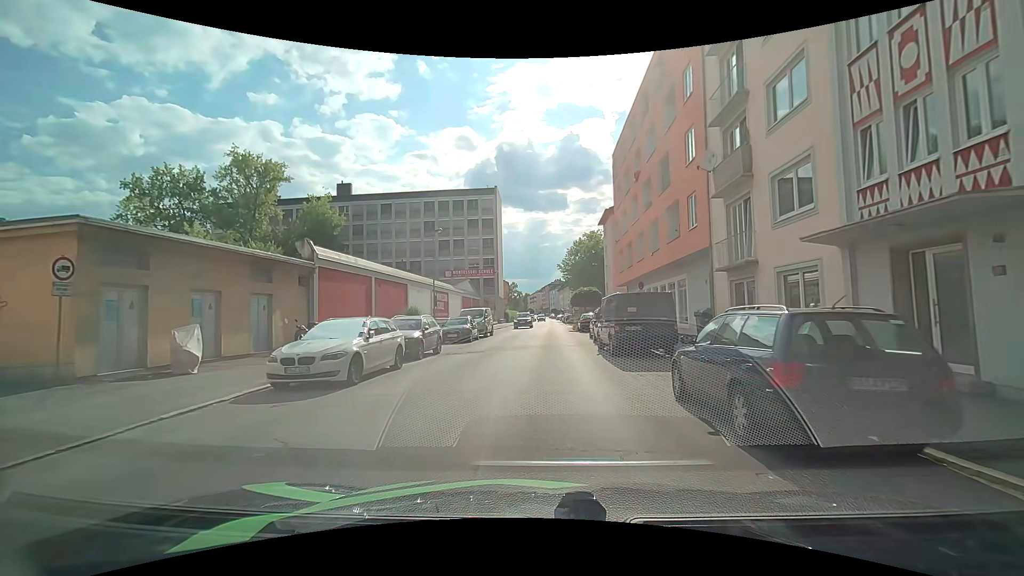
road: tertiary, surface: asphalt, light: Day
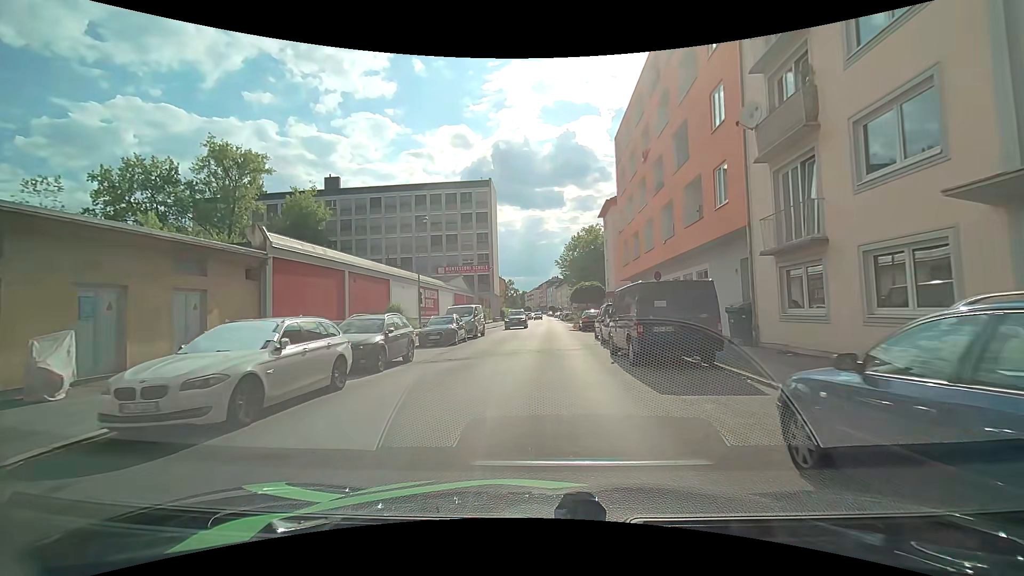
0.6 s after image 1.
(0.0, +4.0) m; +2°
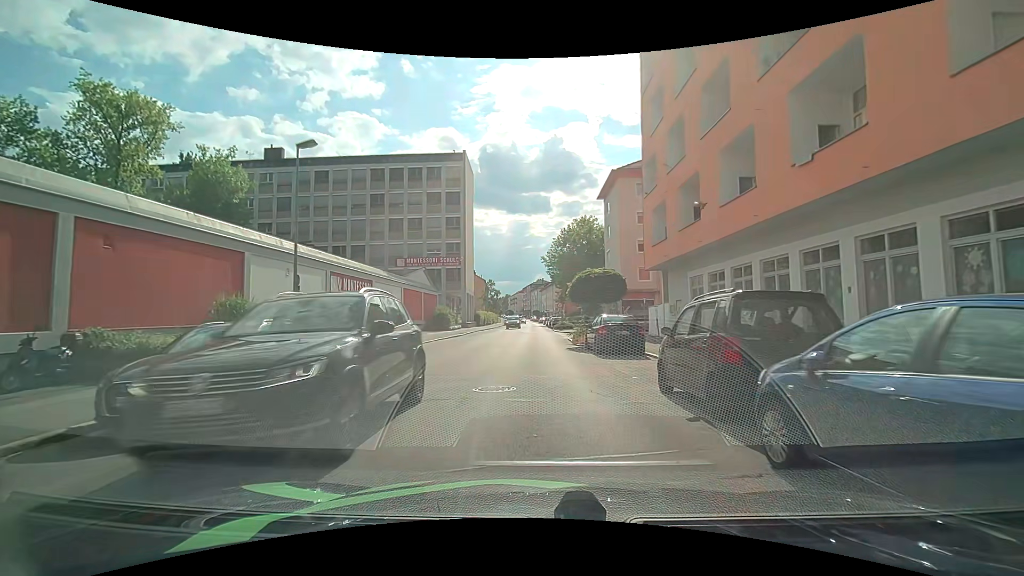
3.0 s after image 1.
(0.0, +16.1) m; 0°
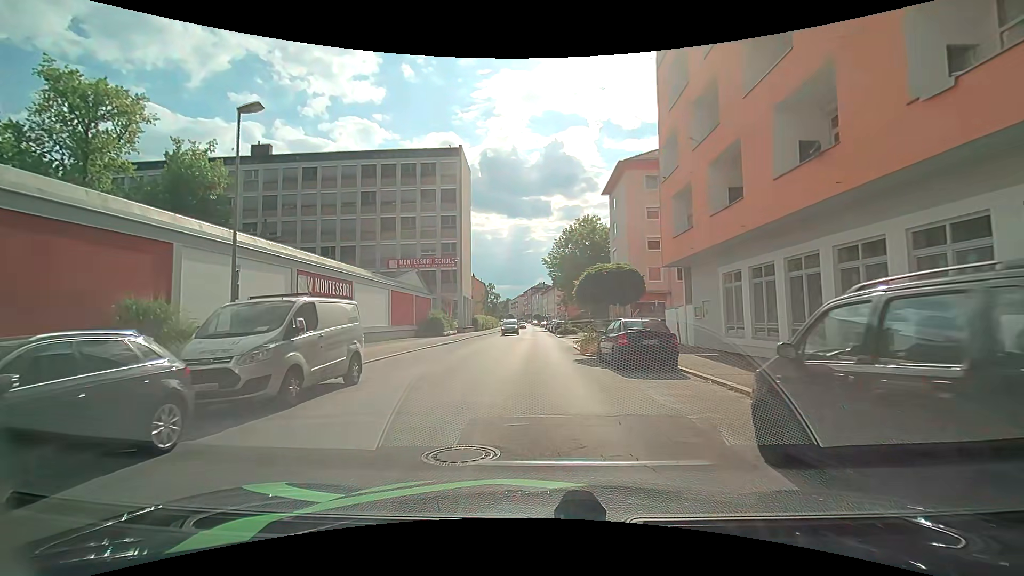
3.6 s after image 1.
(0.0, +4.0) m; +2°
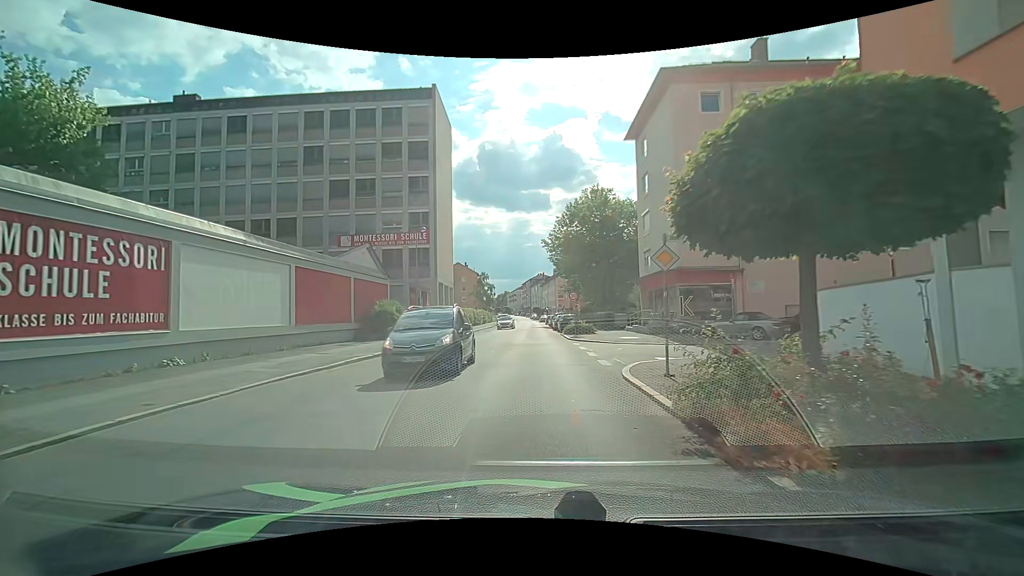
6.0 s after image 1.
(-0.3, +15.5) m; 0°
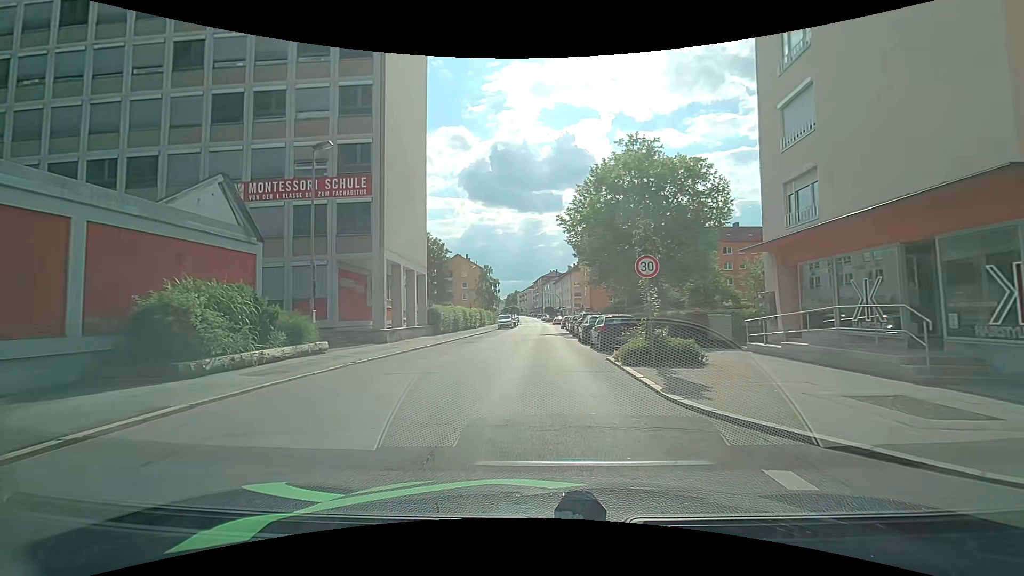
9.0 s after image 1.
(-0.7, +19.9) m; -2°
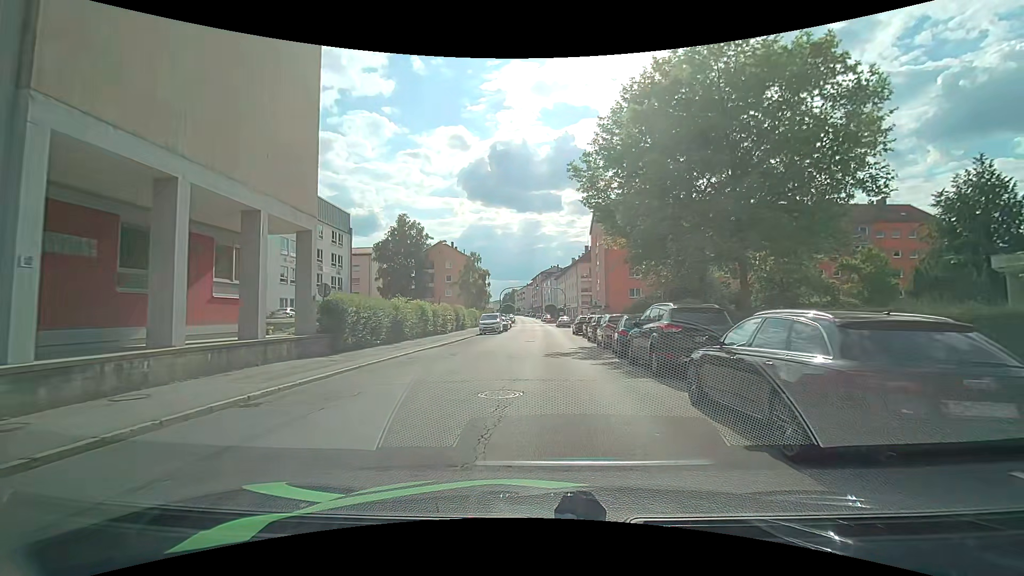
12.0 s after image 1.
(-0.4, +20.6) m; -1°
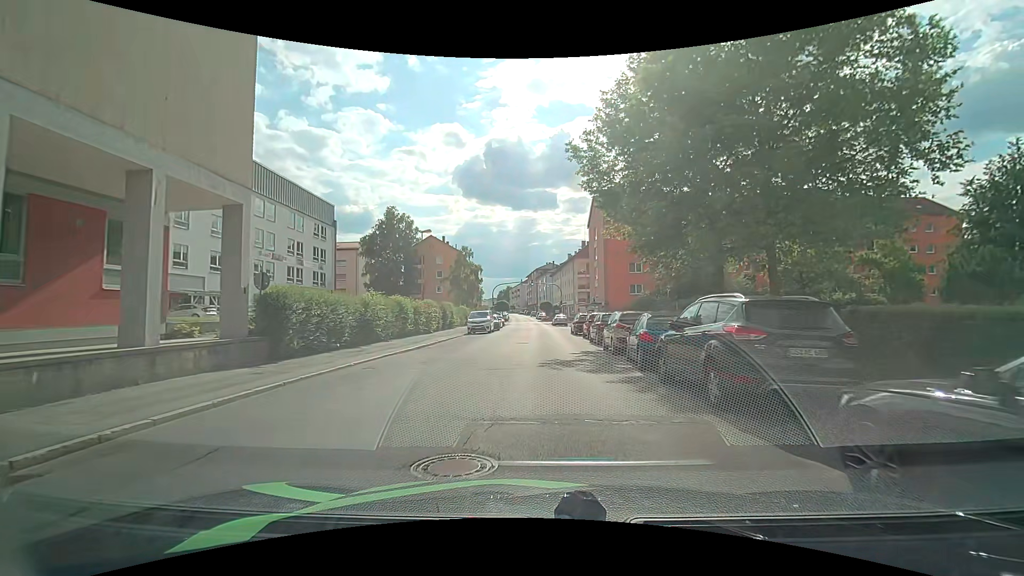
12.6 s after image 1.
(0.0, +4.3) m; +1°
(0, +10) (0, +20) (0, +30) (0, +40) (0, +50) (0, +60) (0, +70) (0, +80) (0, +90) (-1, +100) m
